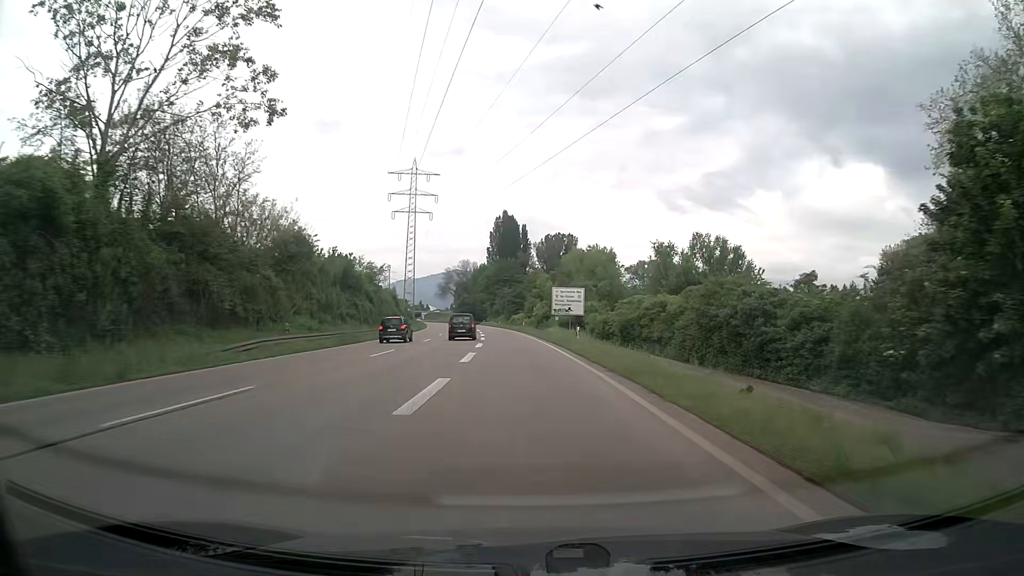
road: trunk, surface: asphalt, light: Day
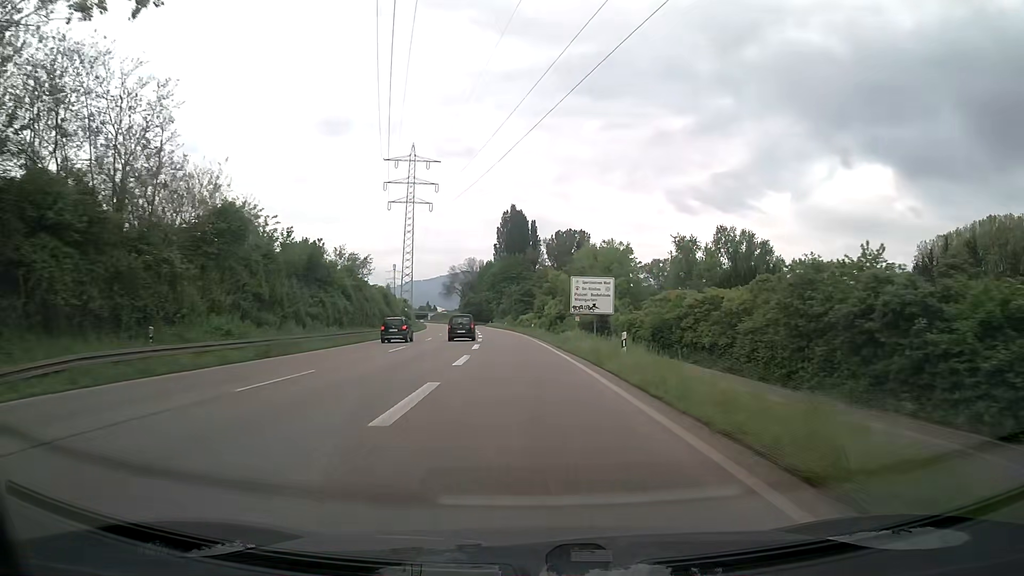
(-0.1, +13.3) m; -1°
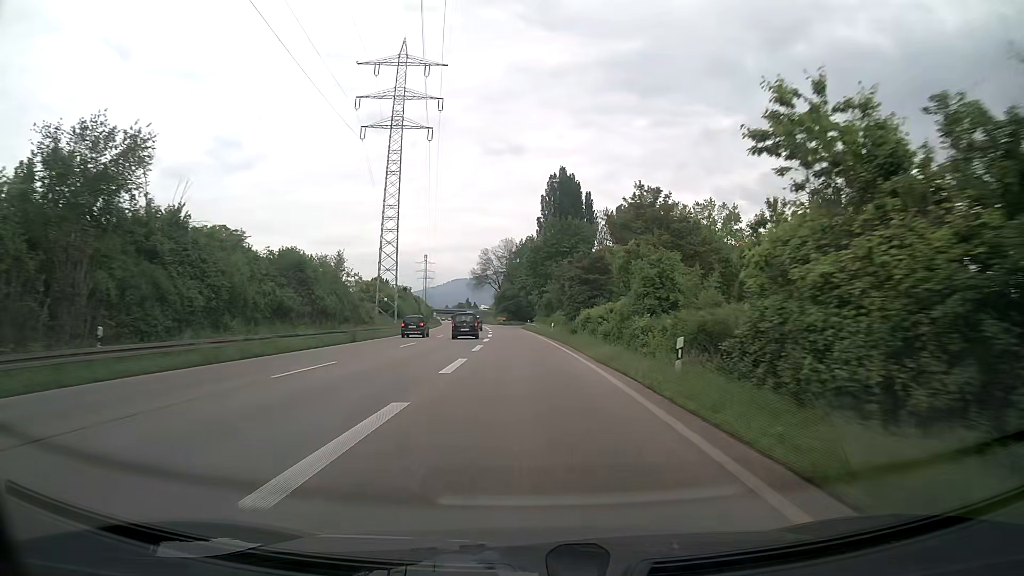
(-1.8, +51.8) m; -4°
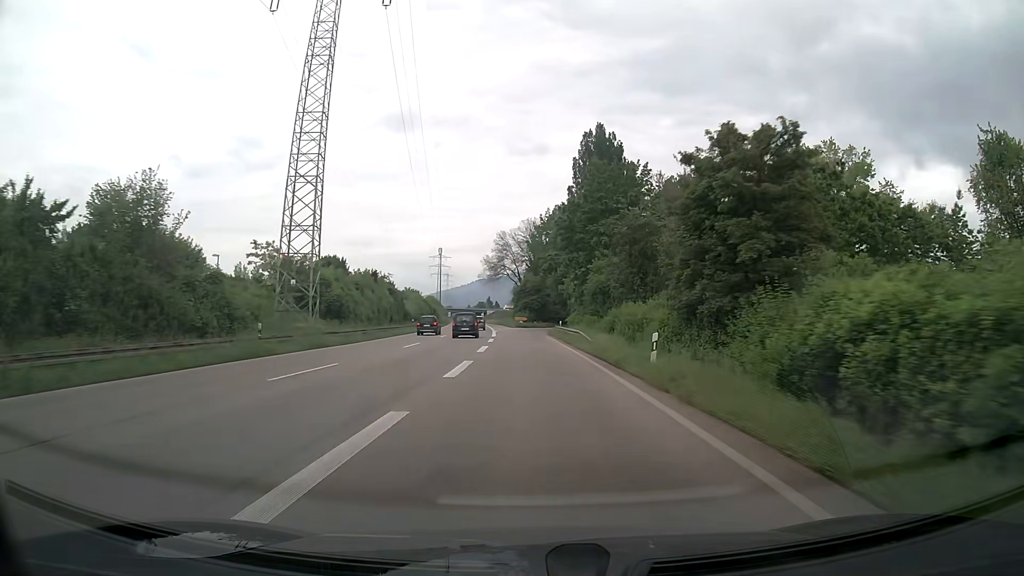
(-0.6, +37.0) m; -2°
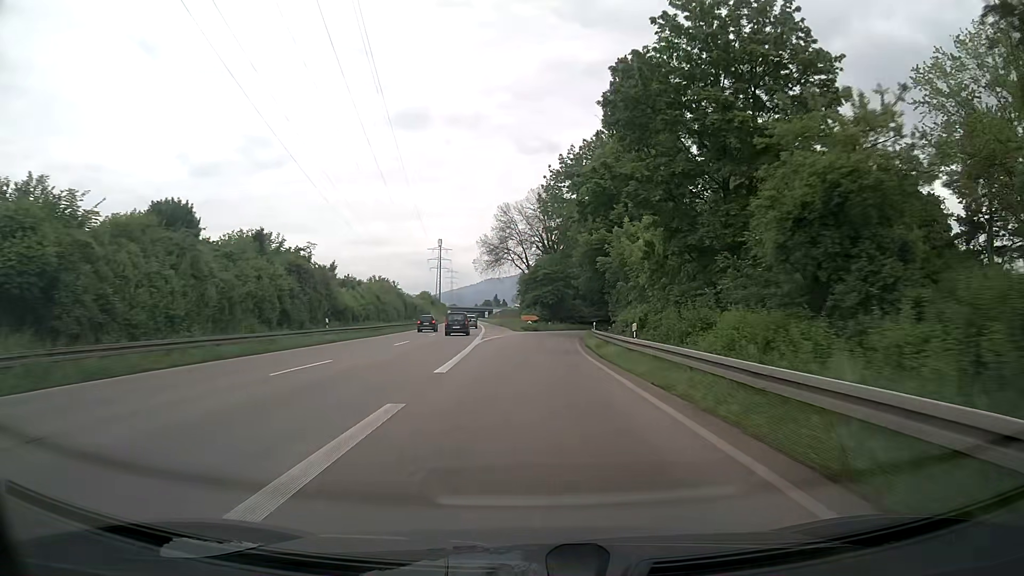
(-0.4, +35.2) m; -1°
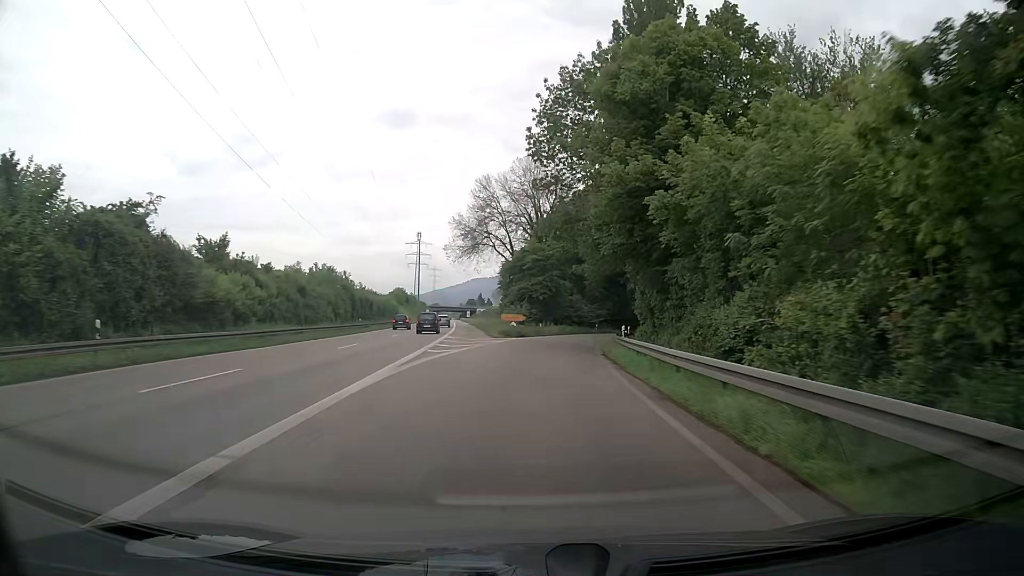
(+0.2, +22.2) m; +1°
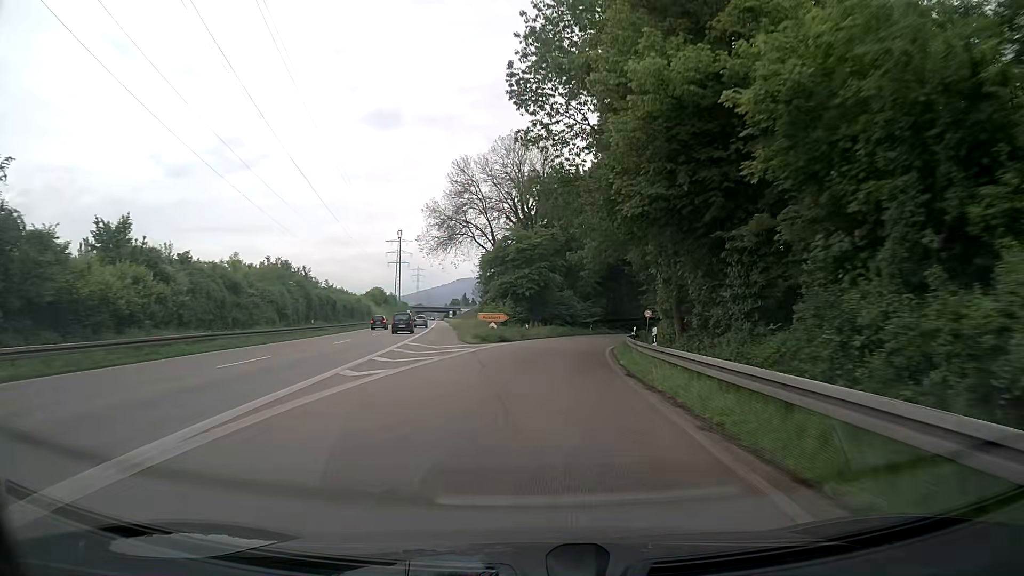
(+0.1, +10.8) m; +1°
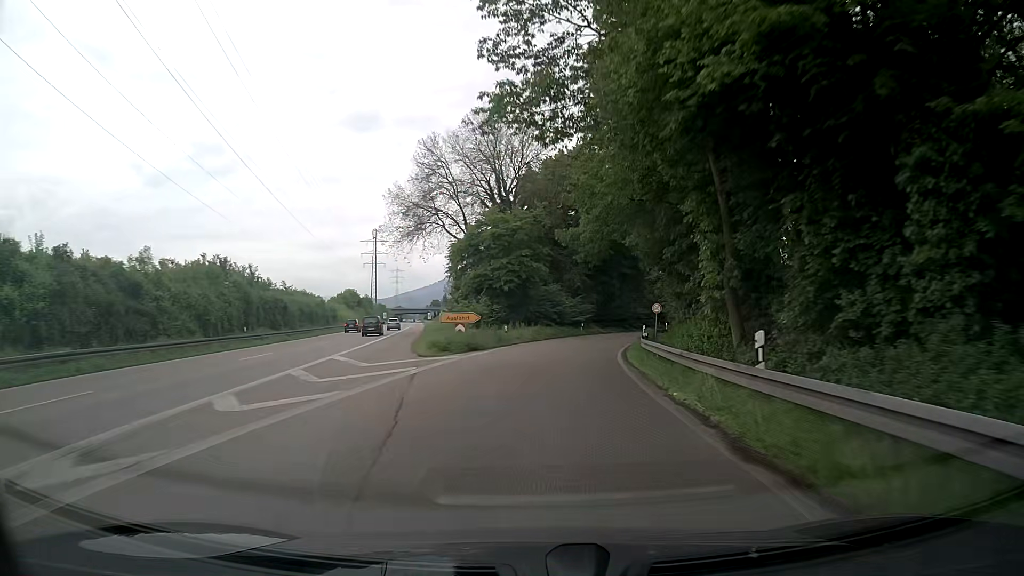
(+0.1, +10.6) m; +2°
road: trunk_link
(0, +10) (+1, +20) (+2, +30) (+3, +40) (+5, +50) (+8, +59) (+11, +69) (+15, +78) (+19, +87) (+23, +96) m
